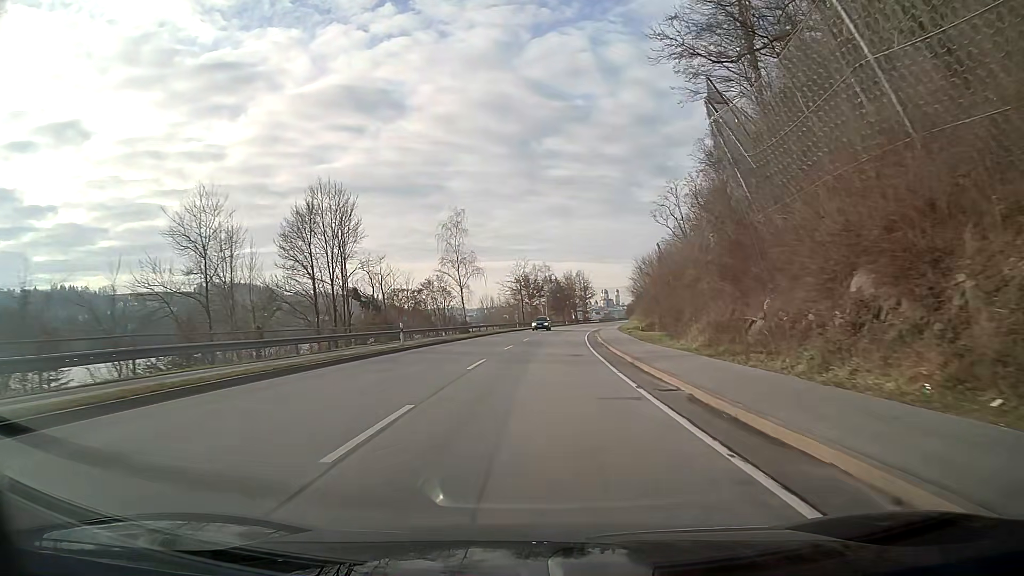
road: primary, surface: asphalt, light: Day
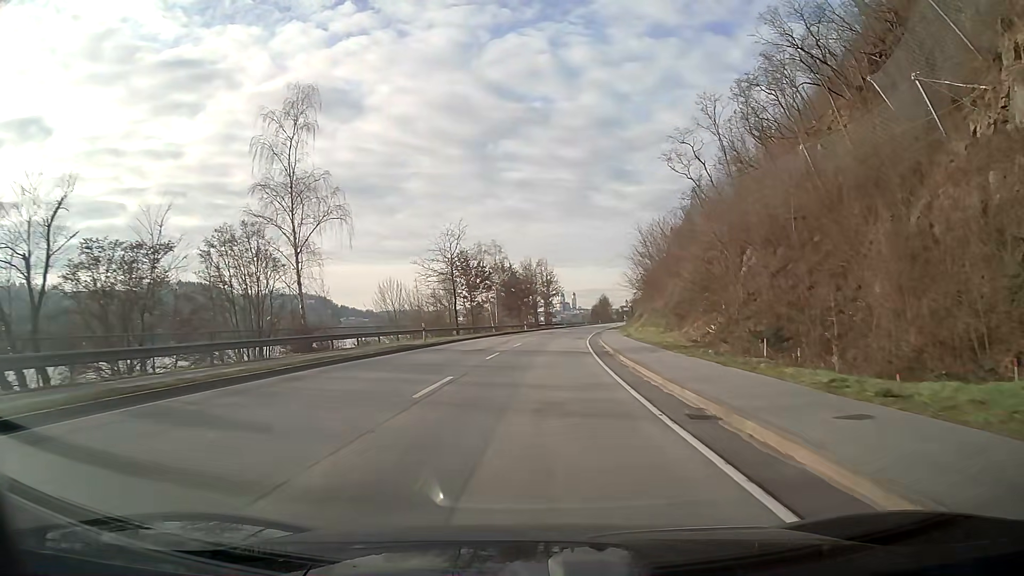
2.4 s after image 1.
(+1.5, +42.9) m; +4°
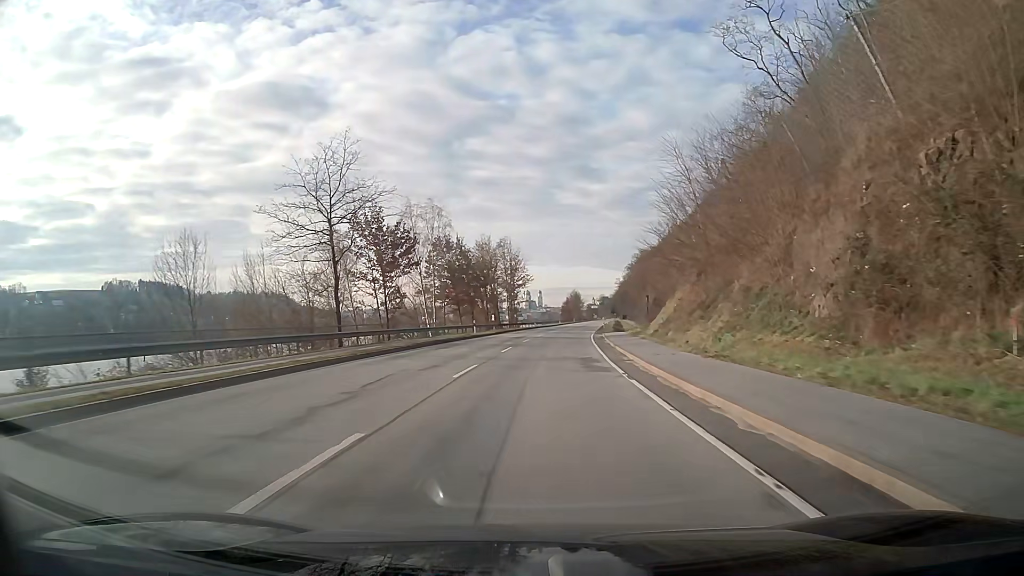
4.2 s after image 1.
(+0.7, +32.2) m; +3°
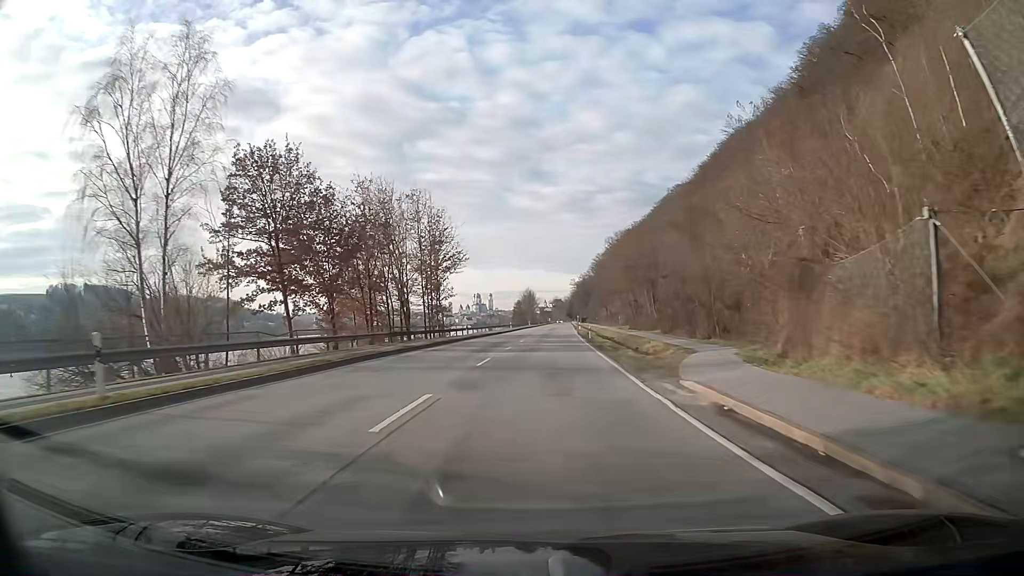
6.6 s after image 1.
(+1.6, +43.0) m; +4°
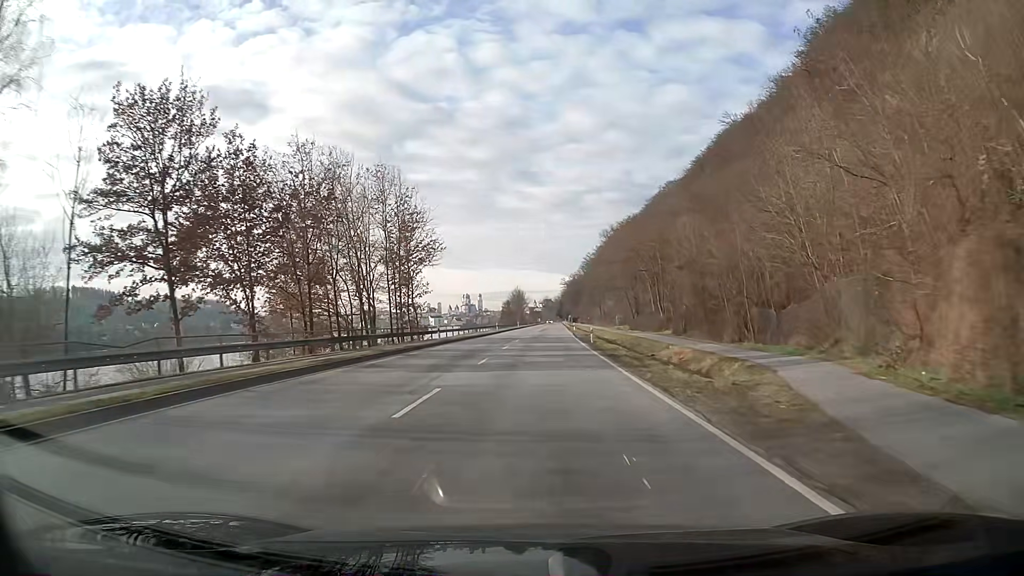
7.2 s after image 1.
(+0.1, +10.7) m; +1°
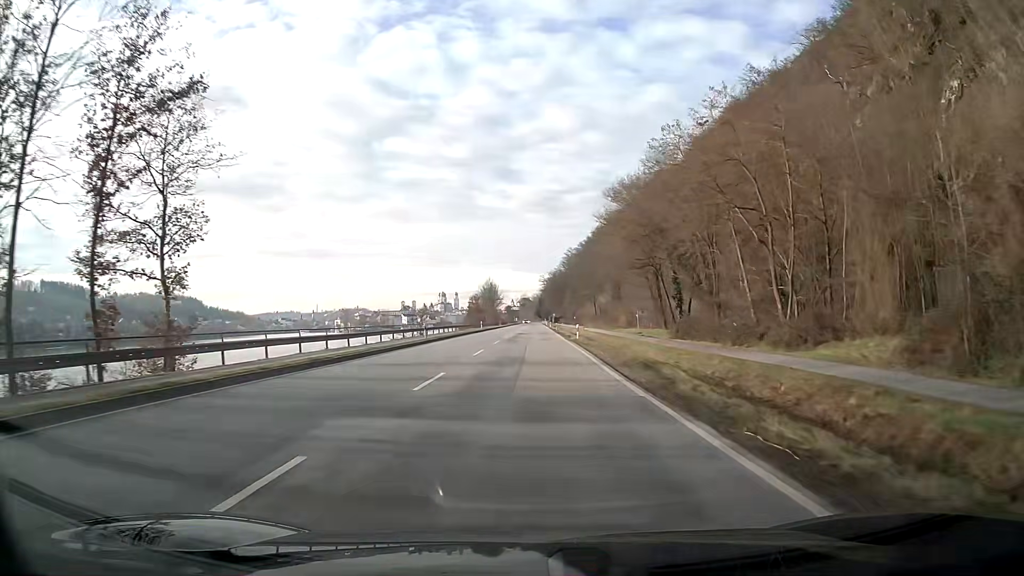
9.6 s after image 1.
(+0.7, +43.0) m; +2°
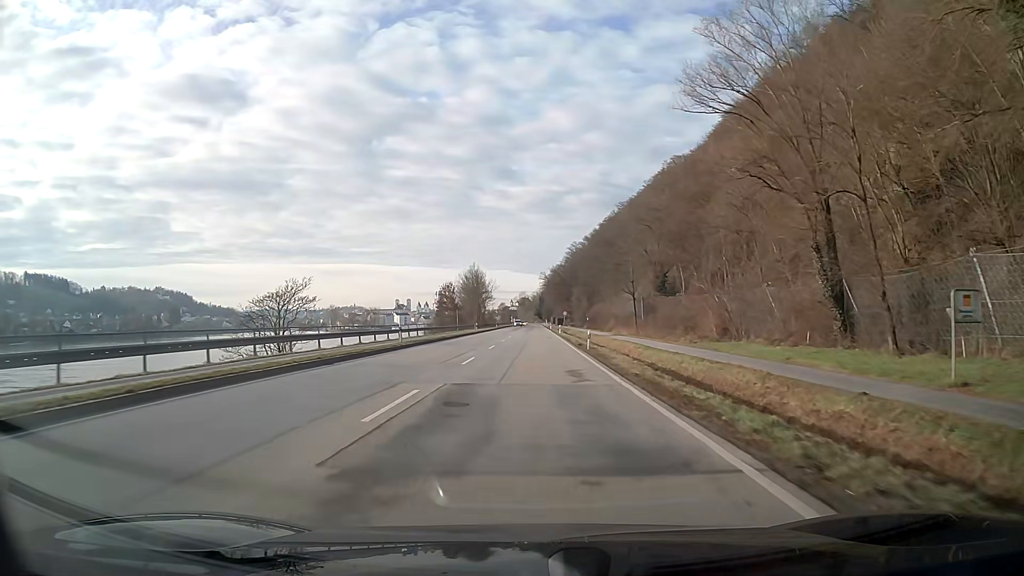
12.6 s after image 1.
(+0.1, +53.9) m; 0°
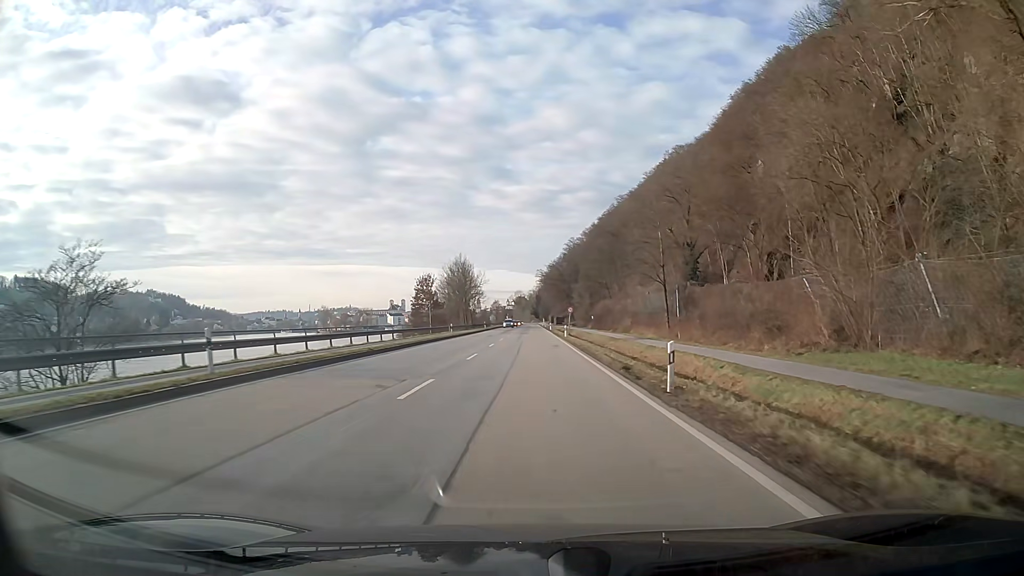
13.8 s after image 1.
(0.0, +21.6) m; 0°
